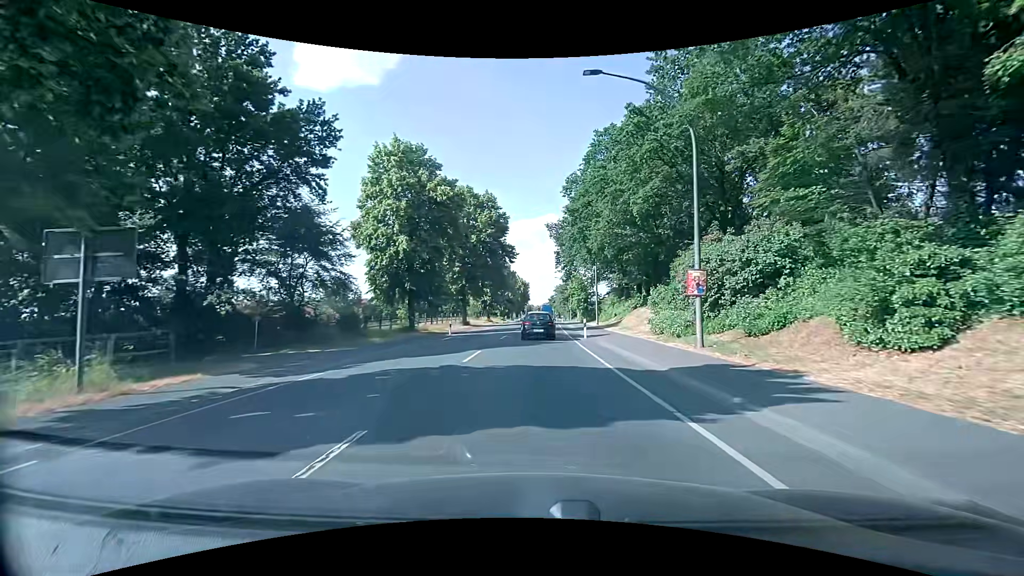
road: primary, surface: asphalt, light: Day
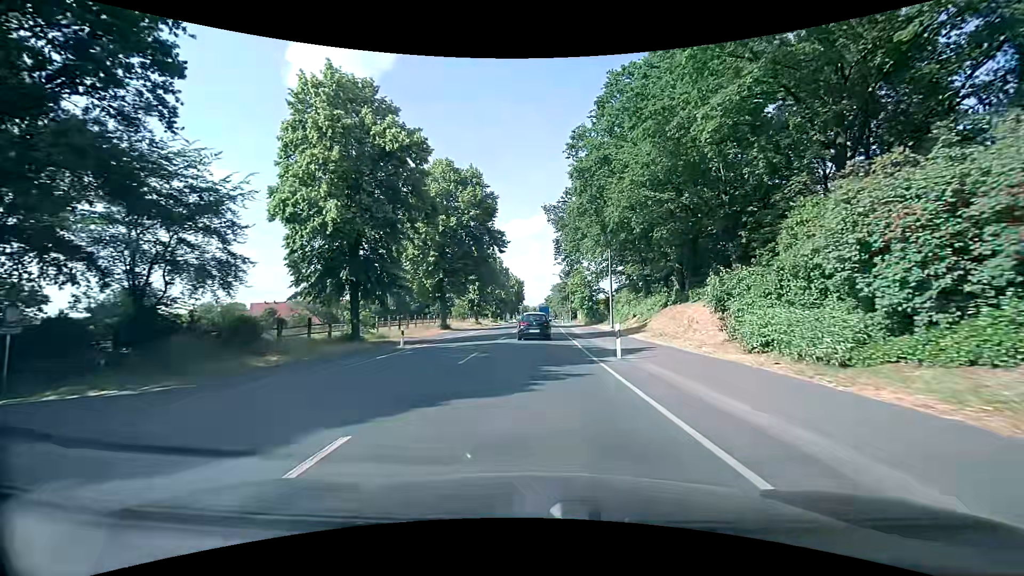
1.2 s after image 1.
(0.0, +12.4) m; 0°
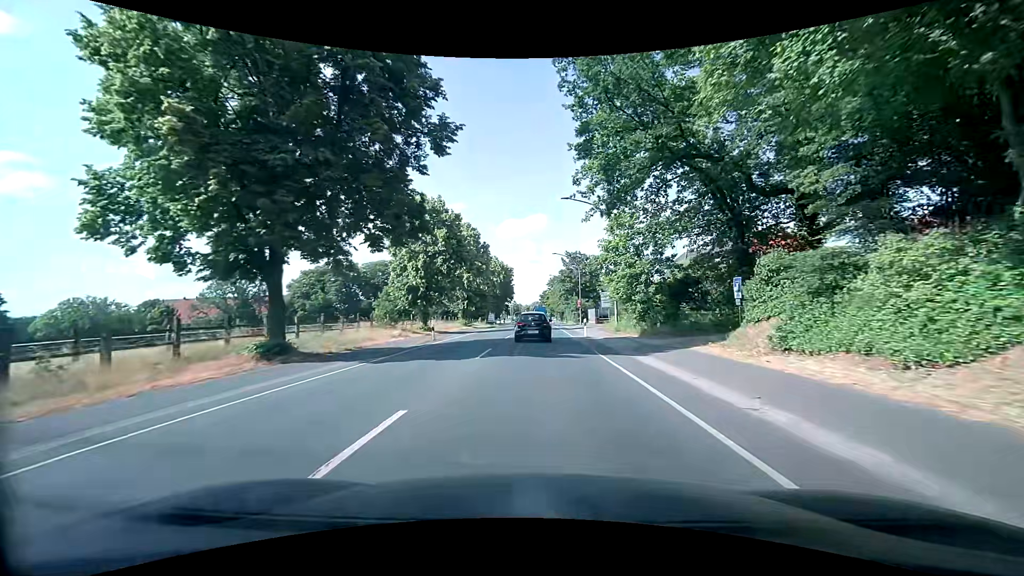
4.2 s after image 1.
(+0.2, +35.2) m; 0°
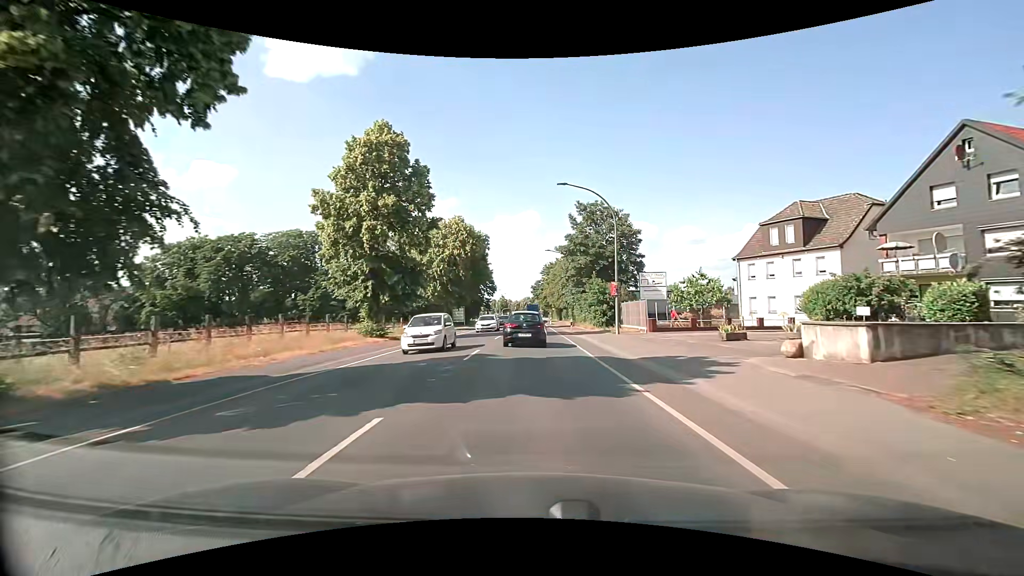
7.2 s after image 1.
(+0.9, +36.9) m; +2°
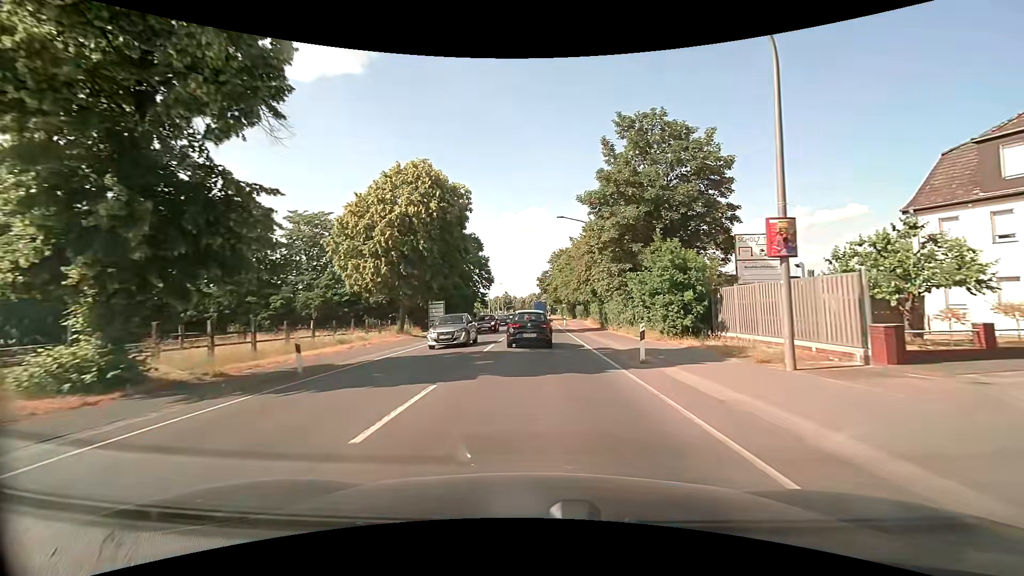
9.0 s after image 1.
(-0.1, +21.5) m; -1°
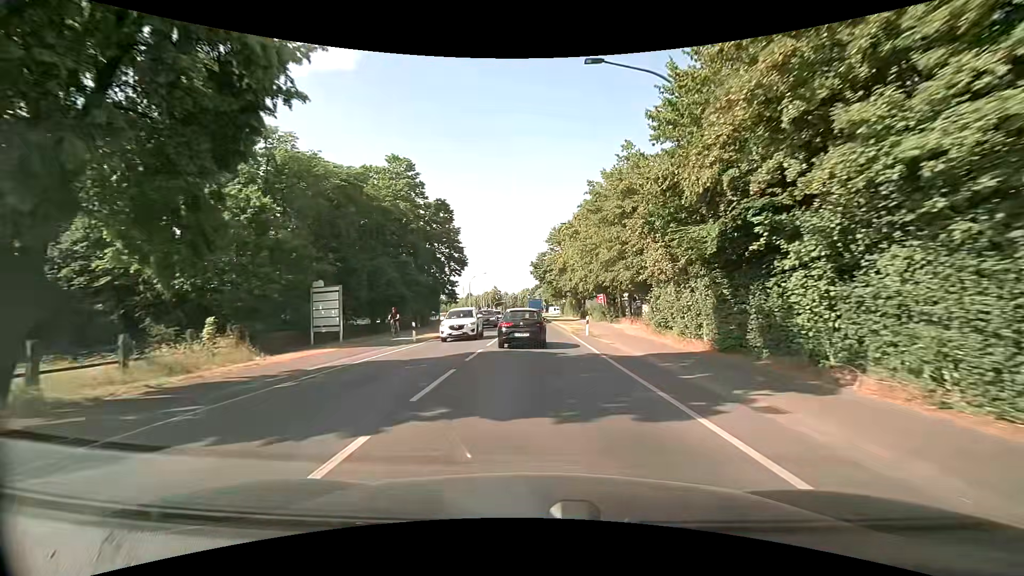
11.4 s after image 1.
(+0.1, +28.0) m; +1°
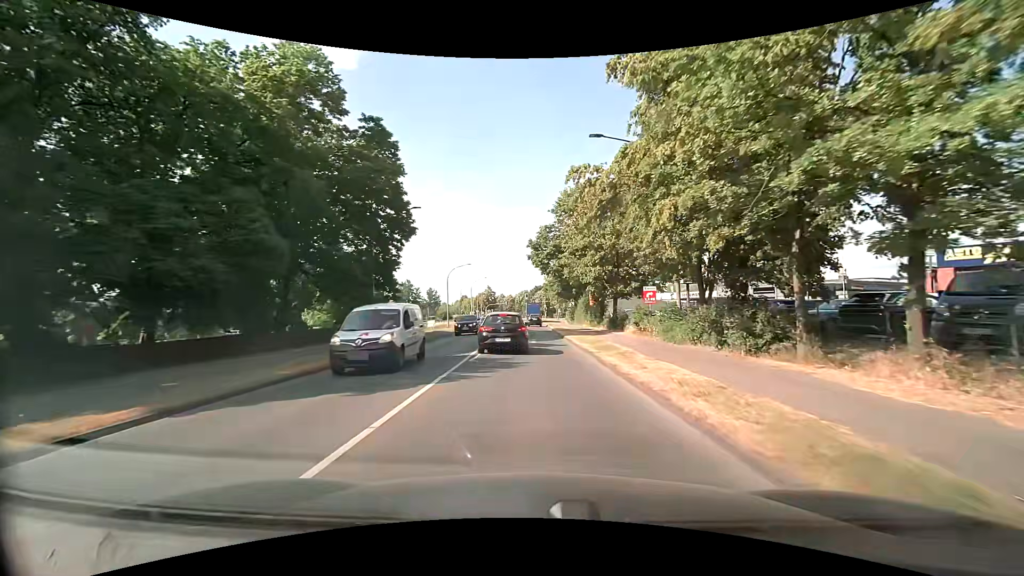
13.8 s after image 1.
(+0.1, +26.3) m; 0°
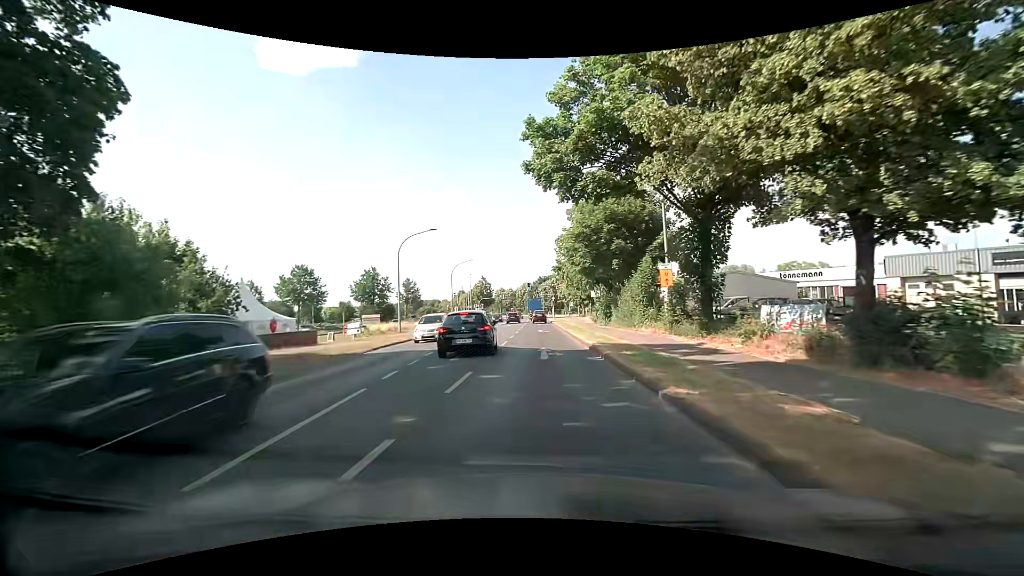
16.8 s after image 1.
(0.0, +30.5) m; -1°
(0, +10) (0, +20) (0, +30) (0, +40) (+1, +50) (+1, +60) (+1, +70) (+1, +80) (+1, +90) (+1, +100) m
